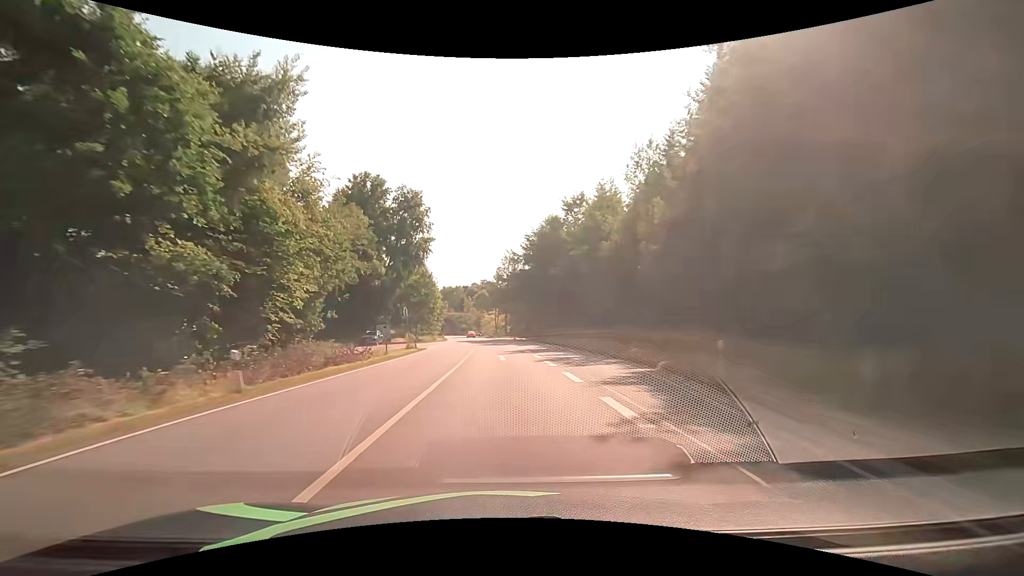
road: primary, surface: asphalt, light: Day
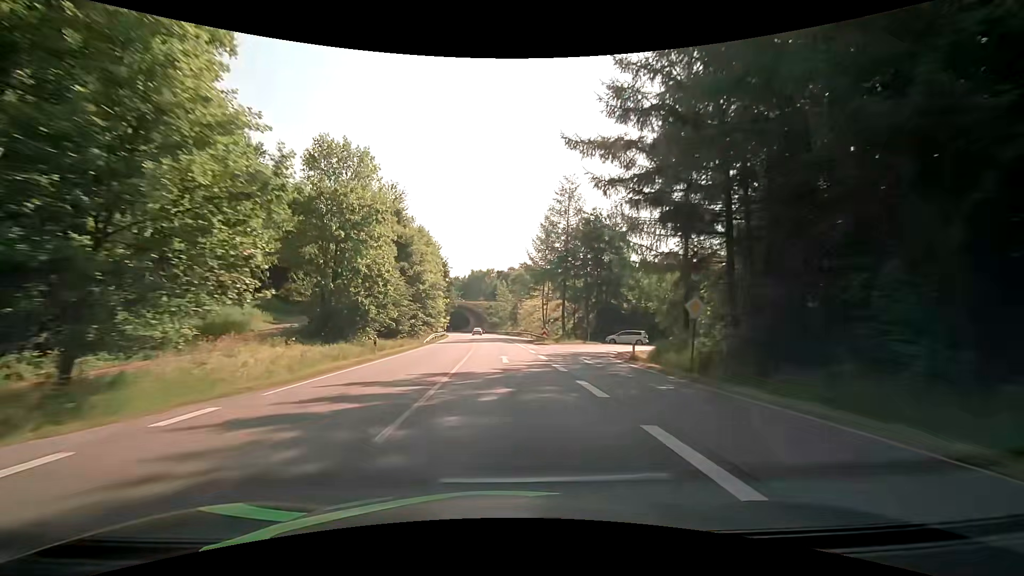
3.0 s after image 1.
(-2.3, +62.7) m; -4°
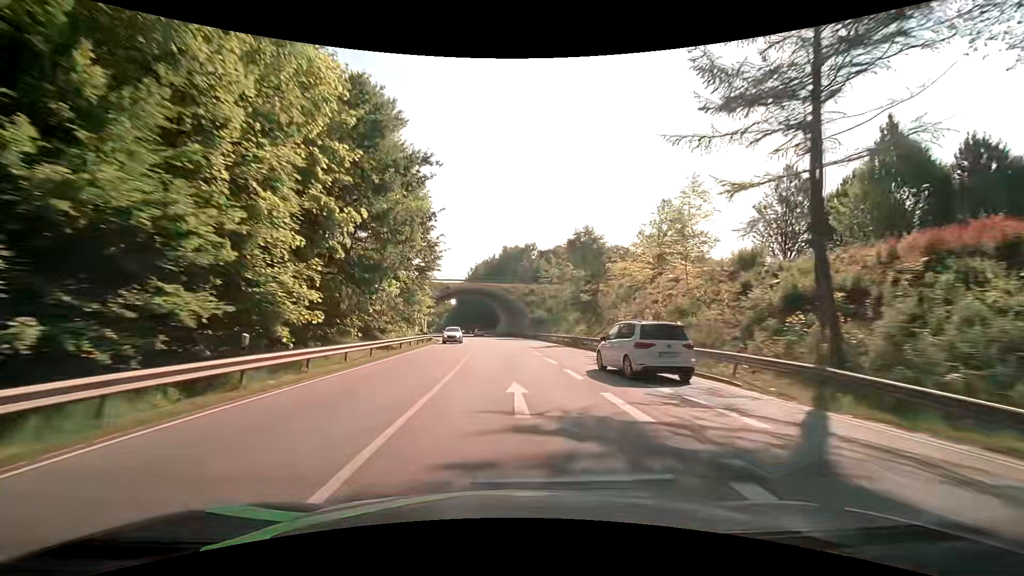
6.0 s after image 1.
(-2.7, +62.7) m; -4°
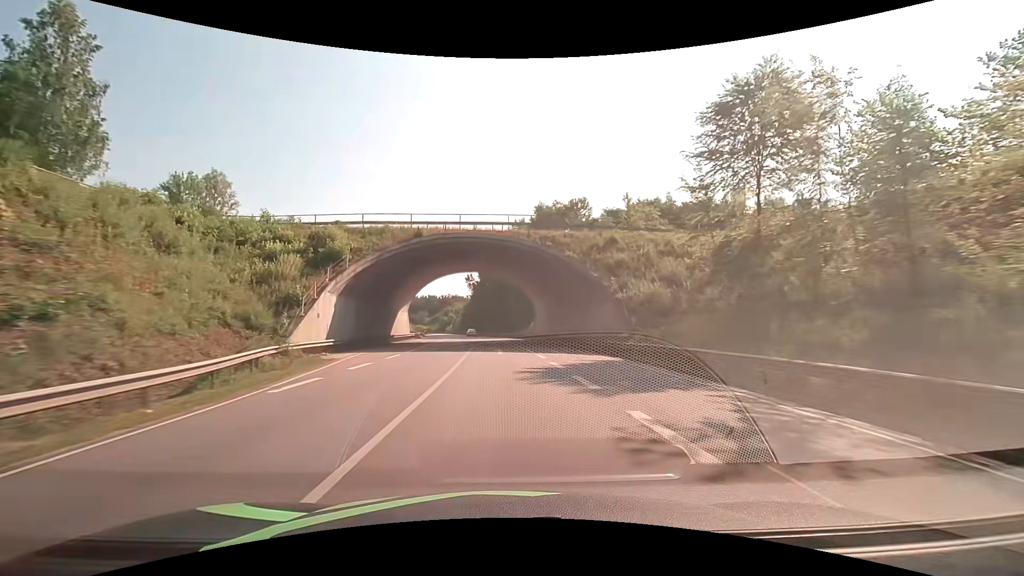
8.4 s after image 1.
(-1.8, +50.2) m; -4°
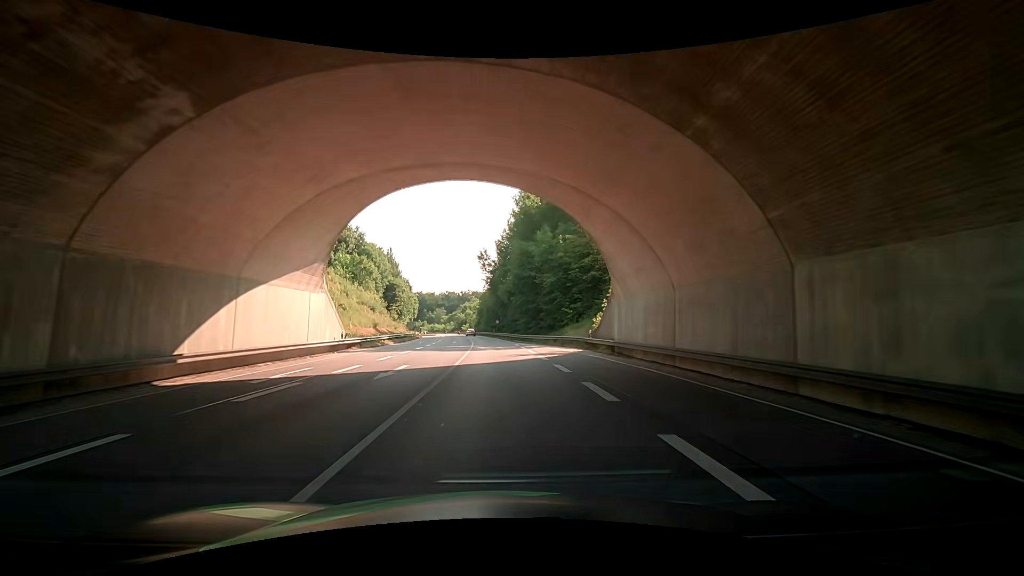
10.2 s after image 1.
(-0.8, +37.7) m; -3°
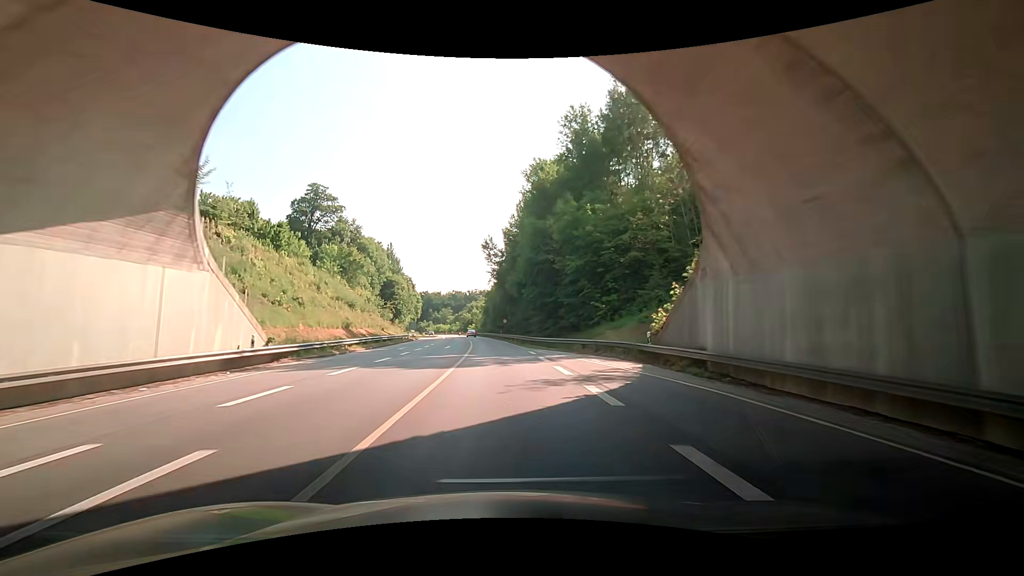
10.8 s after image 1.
(-0.2, +12.6) m; -3°
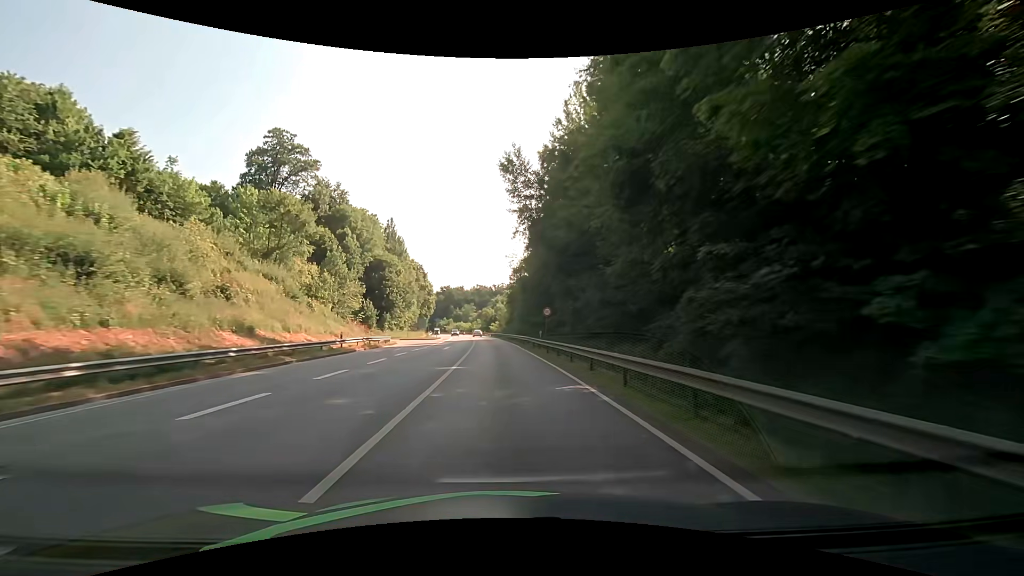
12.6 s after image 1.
(-0.4, +37.7) m; -1°
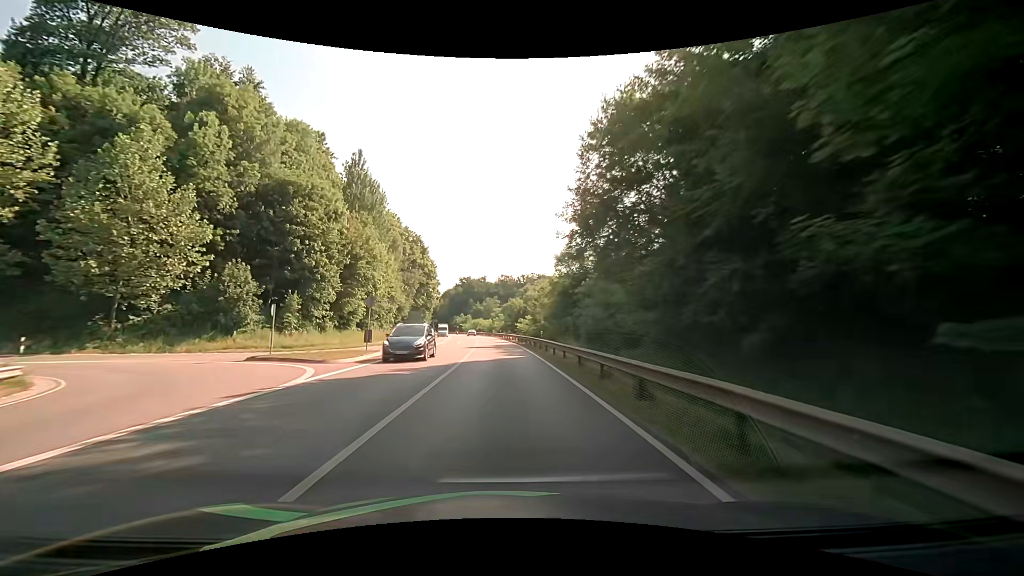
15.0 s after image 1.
(-1.5, +50.5) m; -3°
(0, +10) (0, +20) (-1, +30) (-1, +40) (-1, +50) (-2, +60) (-3, +70) (-4, +80) (-5, +90) (-6, +100) m
